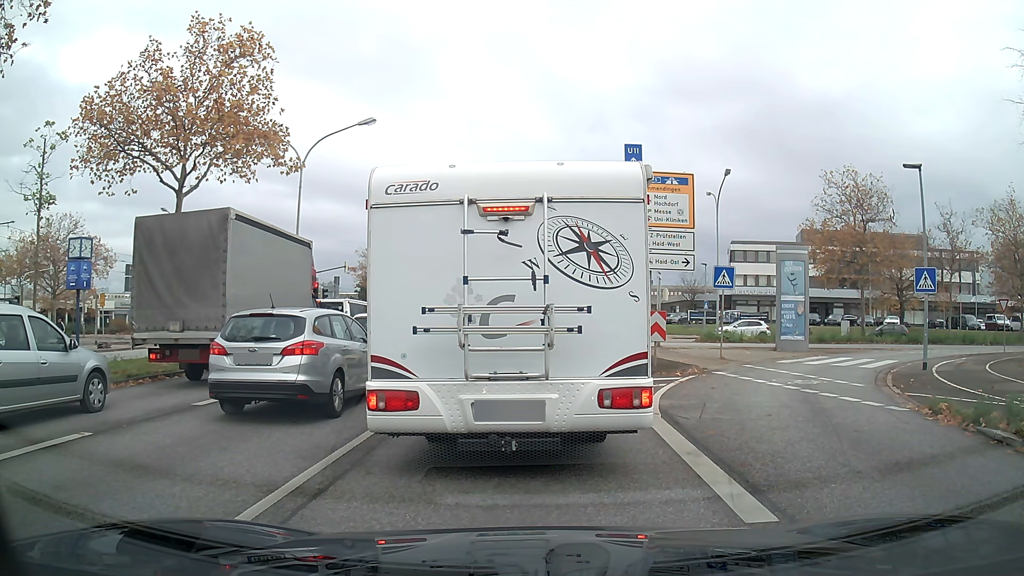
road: primary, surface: asphalt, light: Day
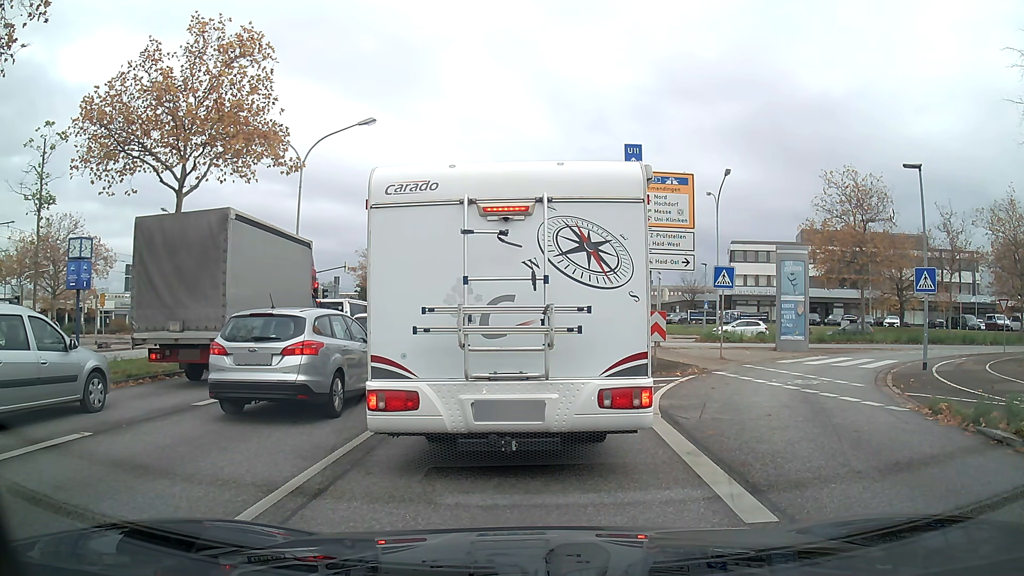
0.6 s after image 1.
(0.0, 0.0) m; 0°
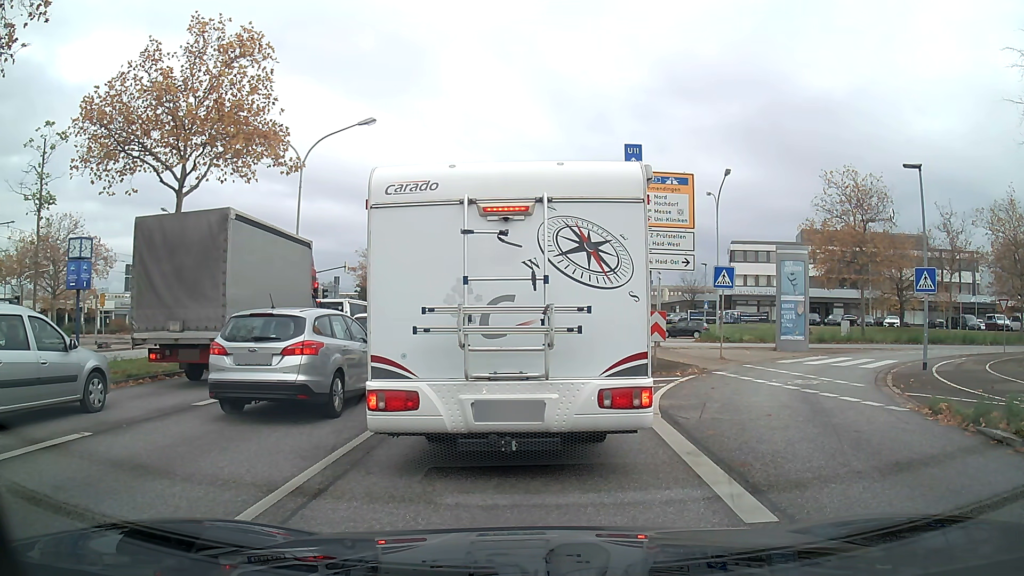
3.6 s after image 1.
(0.0, 0.0) m; 0°
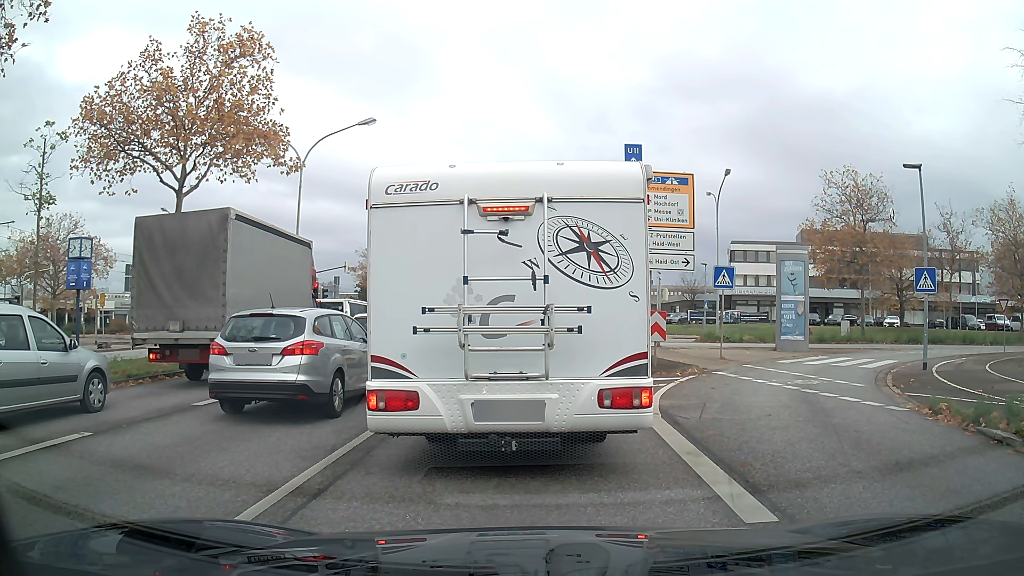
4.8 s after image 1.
(0.0, 0.0) m; 0°
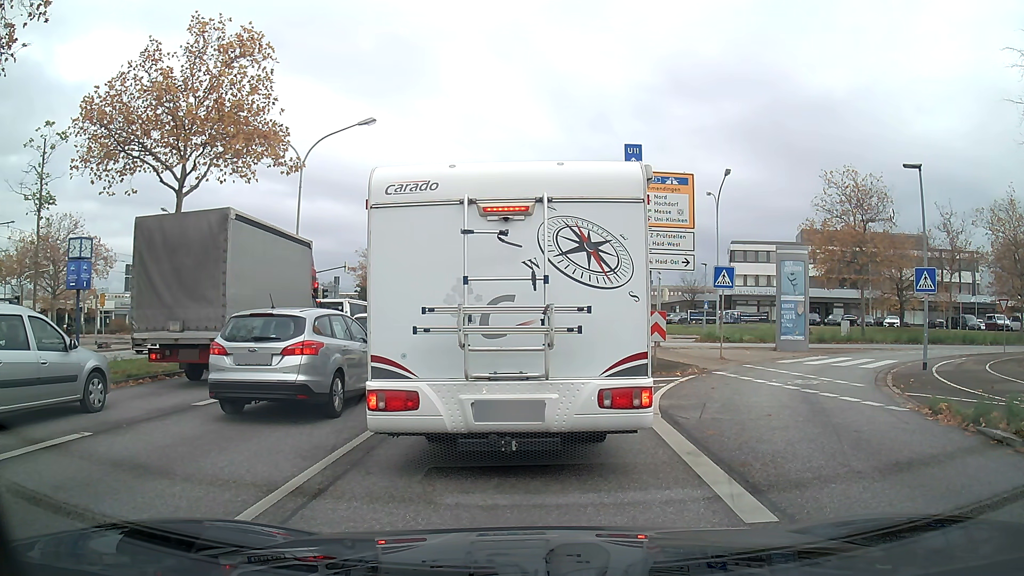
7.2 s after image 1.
(0.0, 0.0) m; 0°
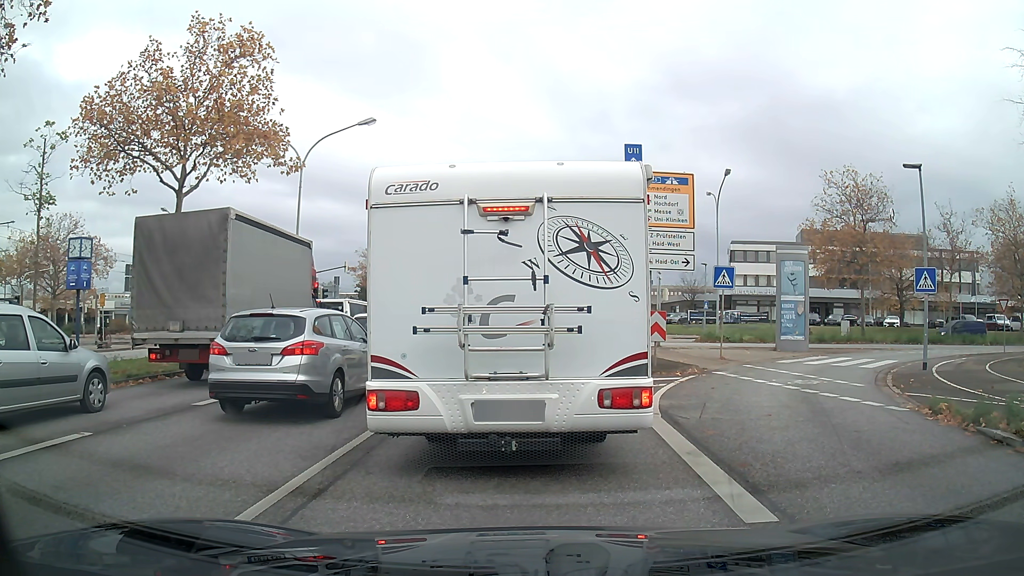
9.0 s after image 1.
(0.0, 0.0) m; 0°
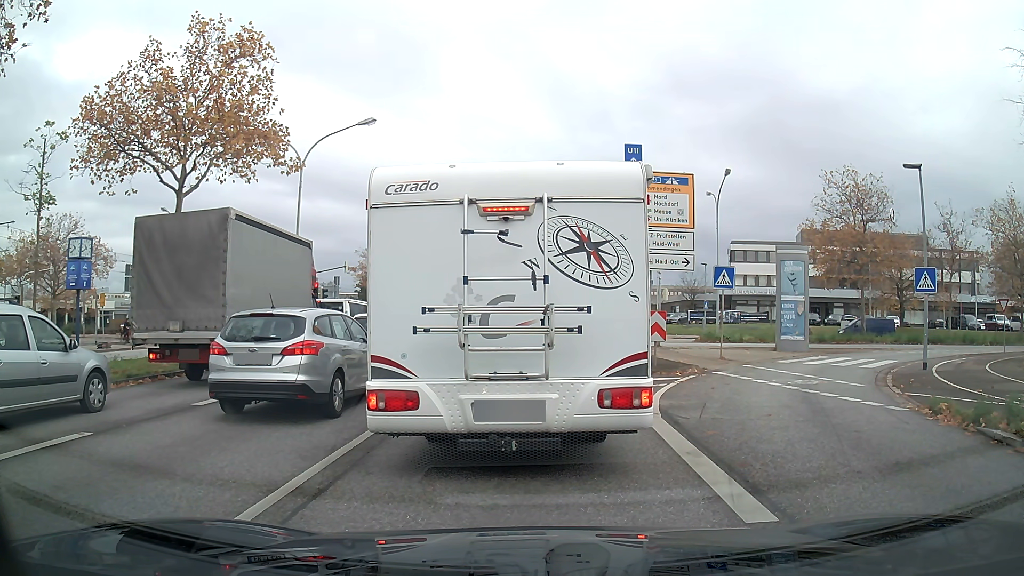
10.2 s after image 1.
(0.0, 0.0) m; 0°
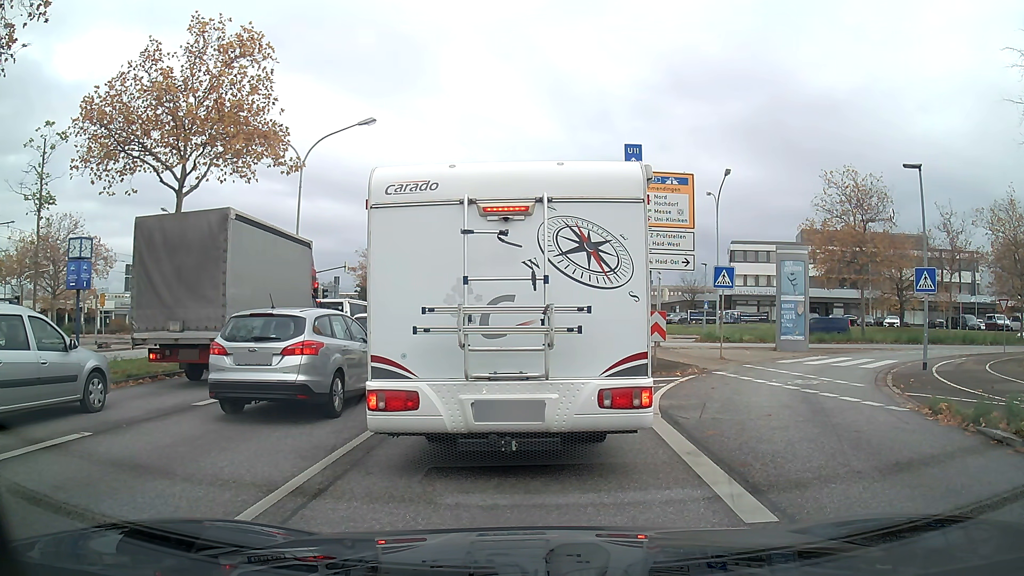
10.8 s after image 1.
(0.0, 0.0) m; 0°
